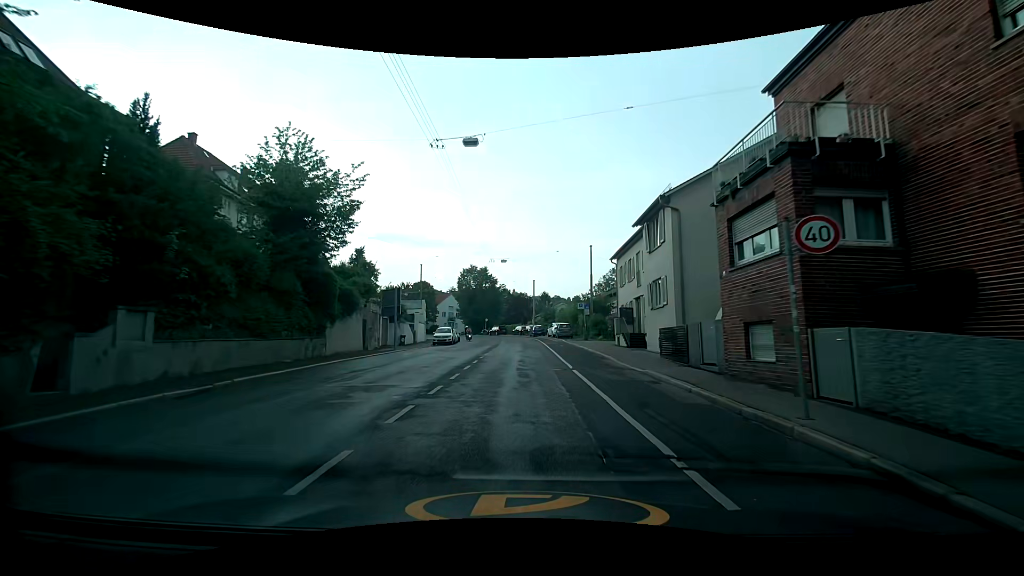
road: secondary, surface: asphalt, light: Day
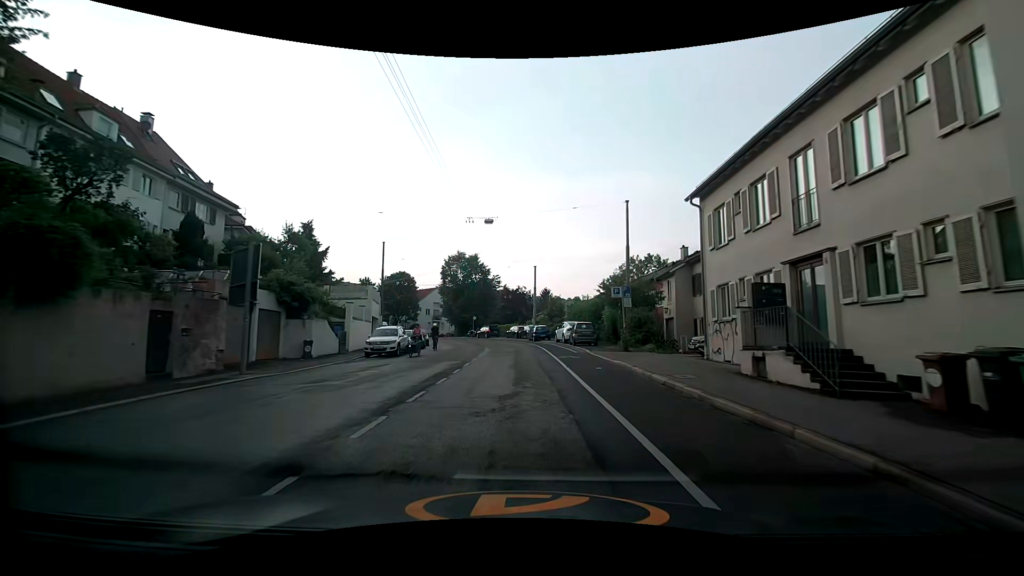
(+0.1, +18.9) m; +1°
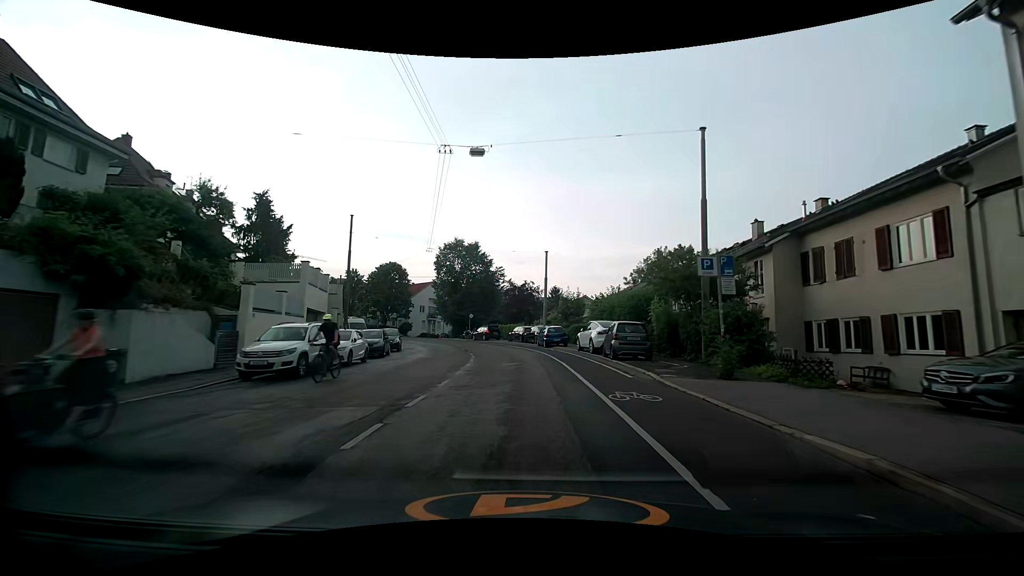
(-0.2, +12.5) m; -1°
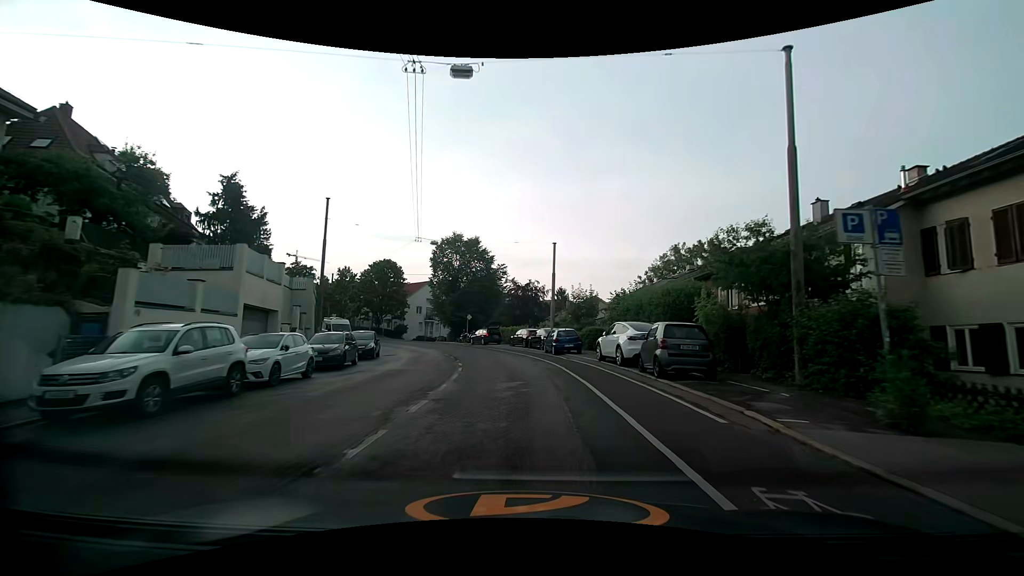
(0.0, +6.2) m; 0°
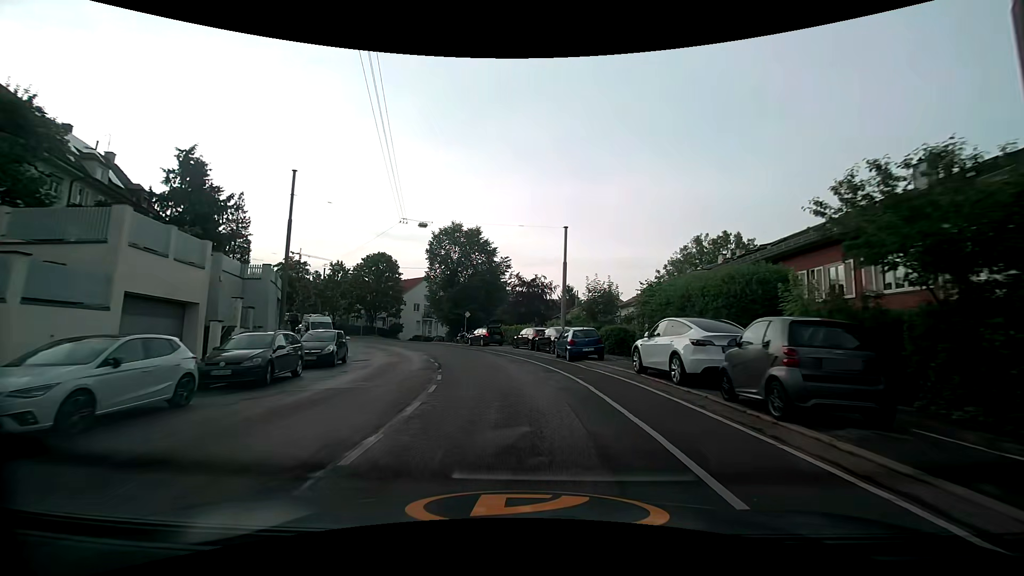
(-0.1, +6.2) m; -1°
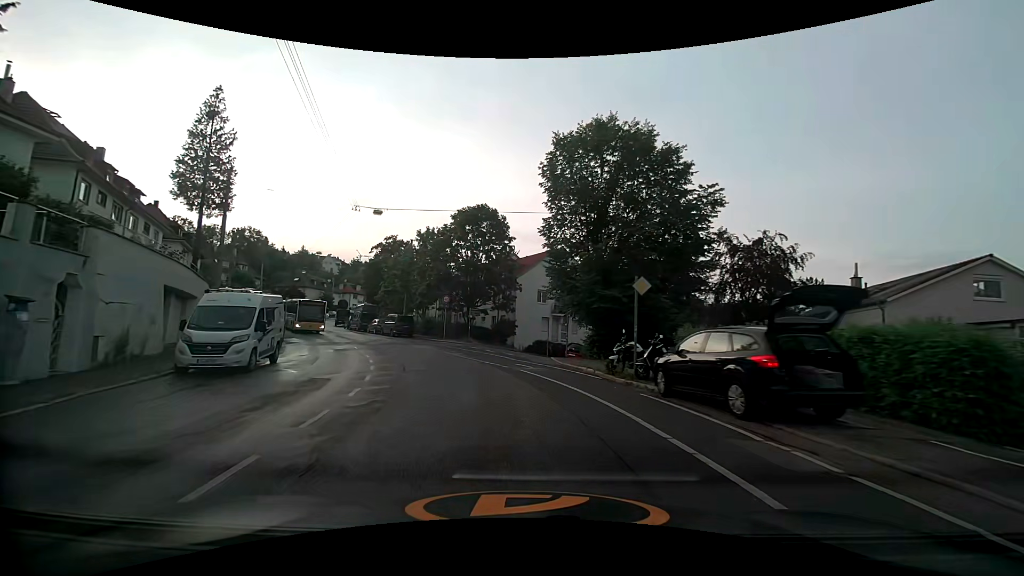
(-3.7, +31.0) m; -17°
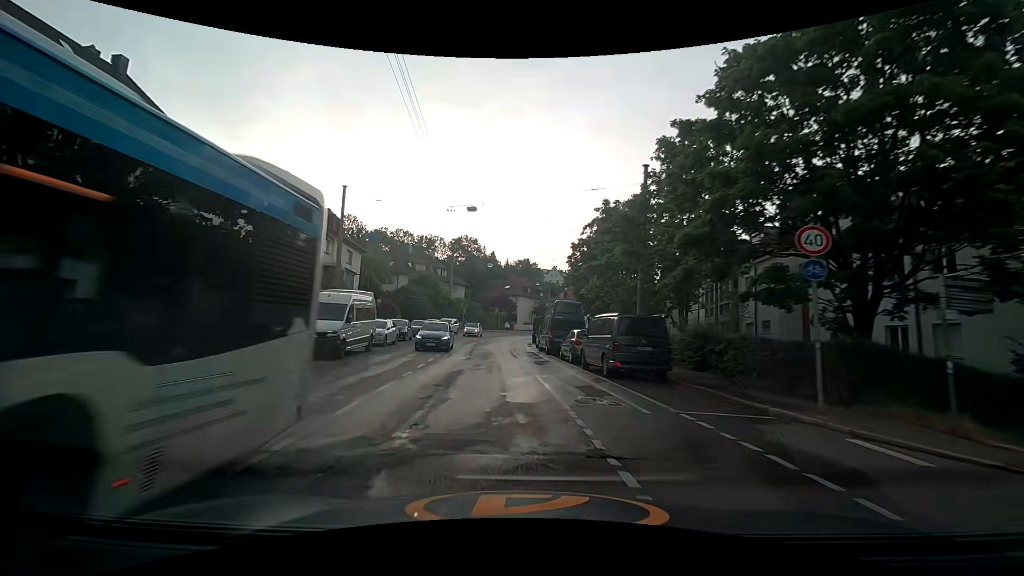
(-6.4, +29.4) m; -26°
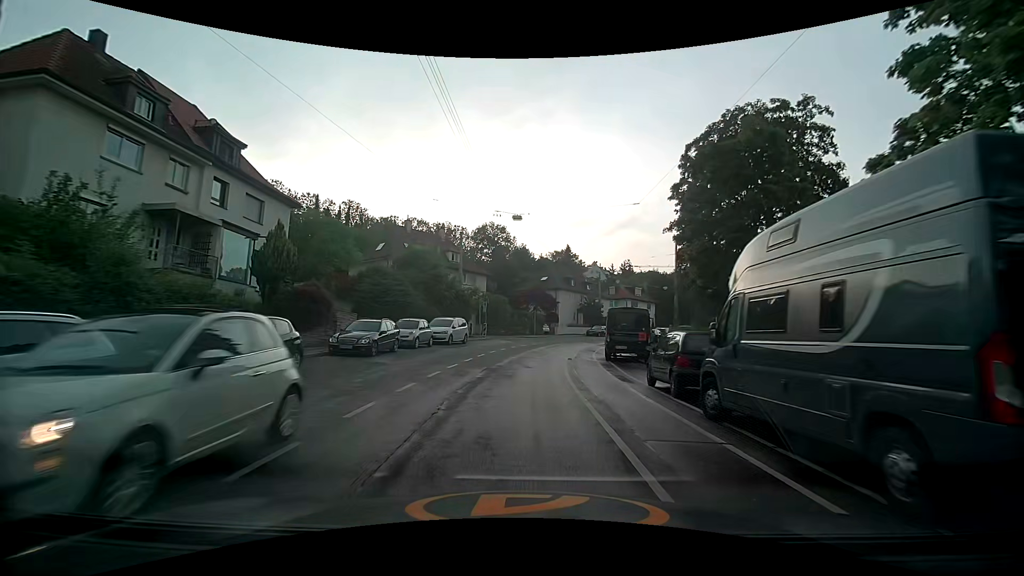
(-1.6, +24.2) m; -5°
(0, +10) (0, +20) (+1, +30) (+3, +40) (+6, +49) (+10, +59) (+14, +67) (+20, +76) (+26, +83) (+34, +90) m
